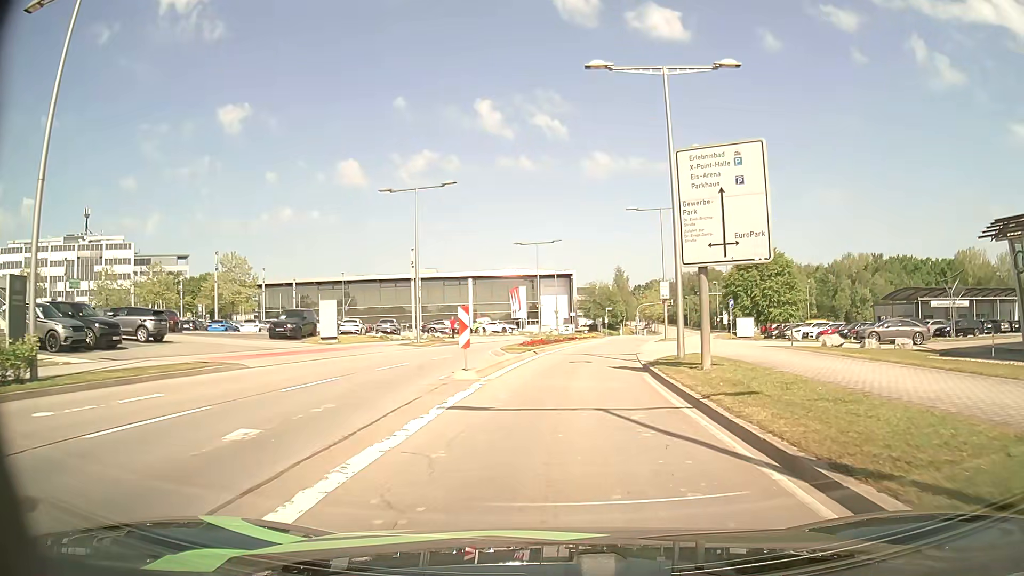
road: secondary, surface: asphalt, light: Day
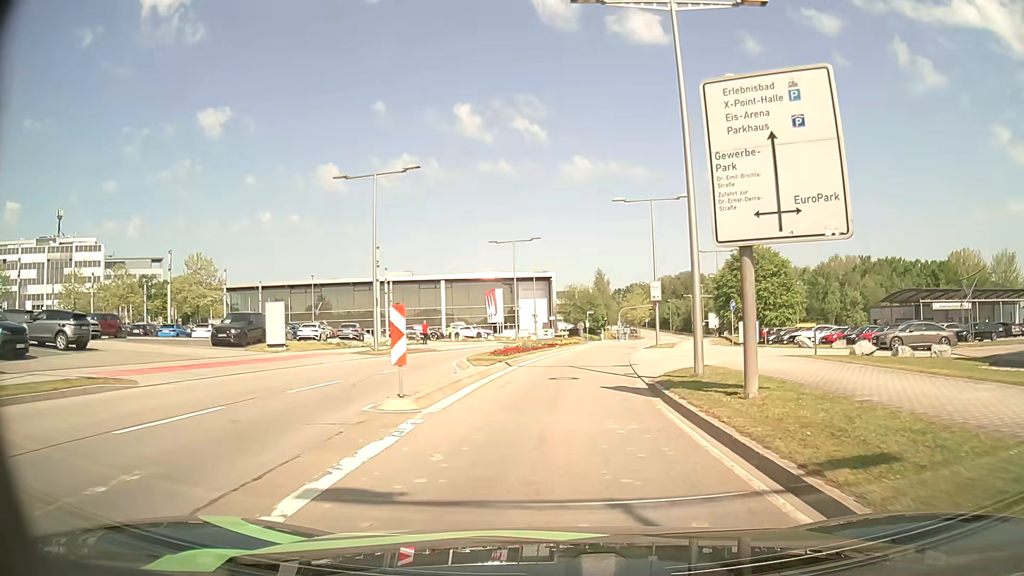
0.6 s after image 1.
(+0.1, +5.1) m; +2°
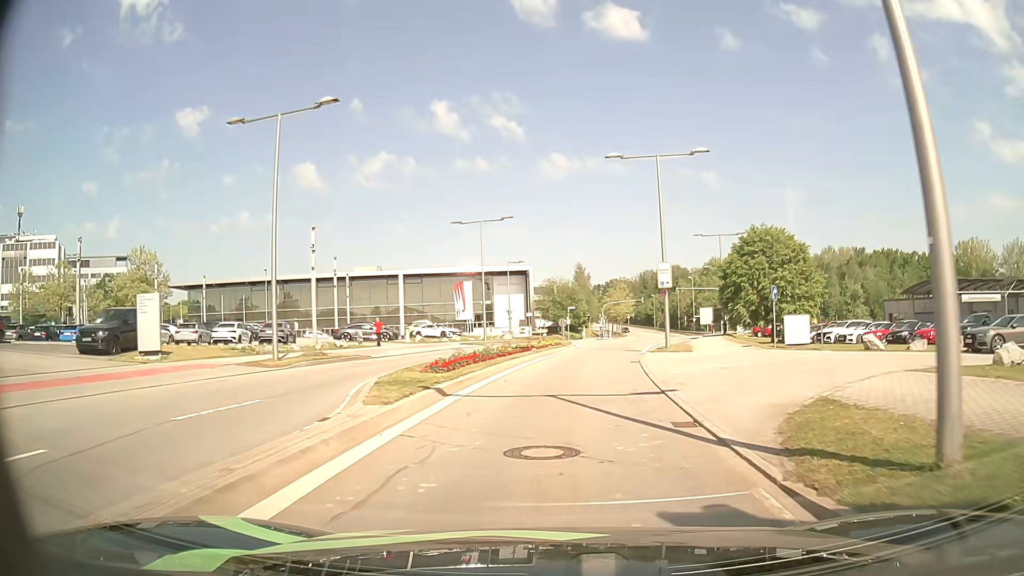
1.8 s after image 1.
(+0.2, +10.5) m; +2°
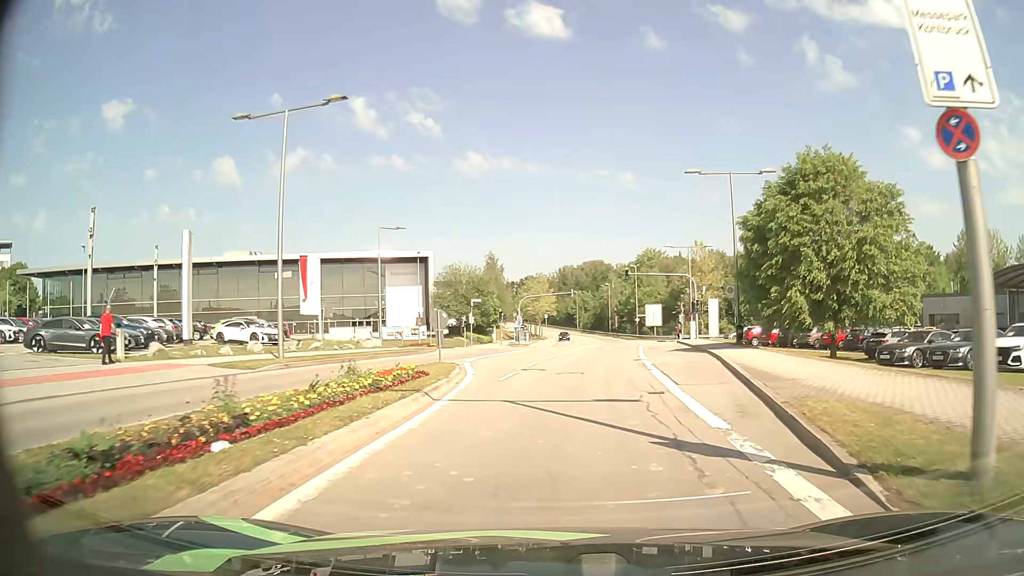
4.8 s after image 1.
(+1.4, +26.8) m; +7°
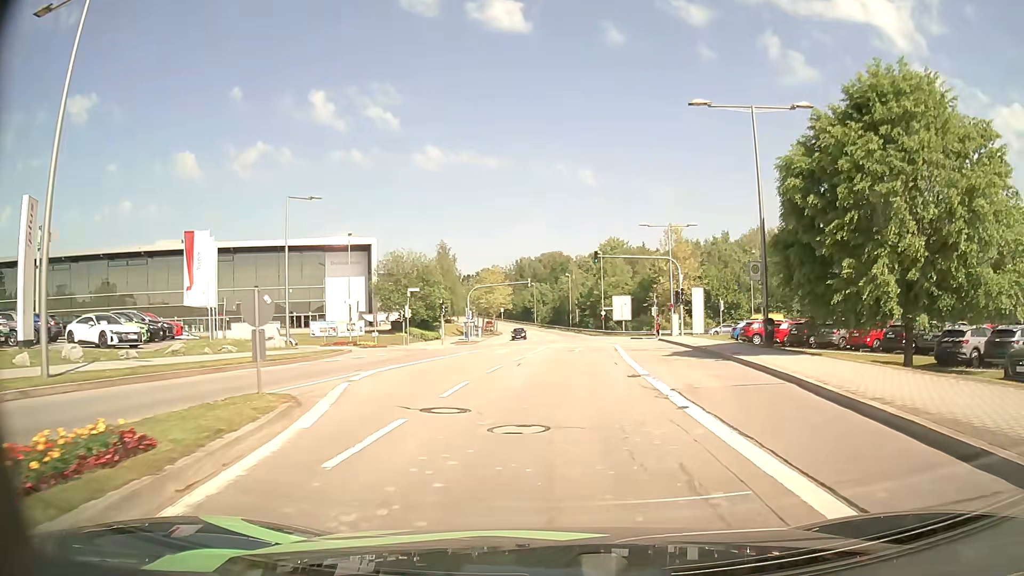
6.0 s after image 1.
(+0.4, +10.9) m; +4°
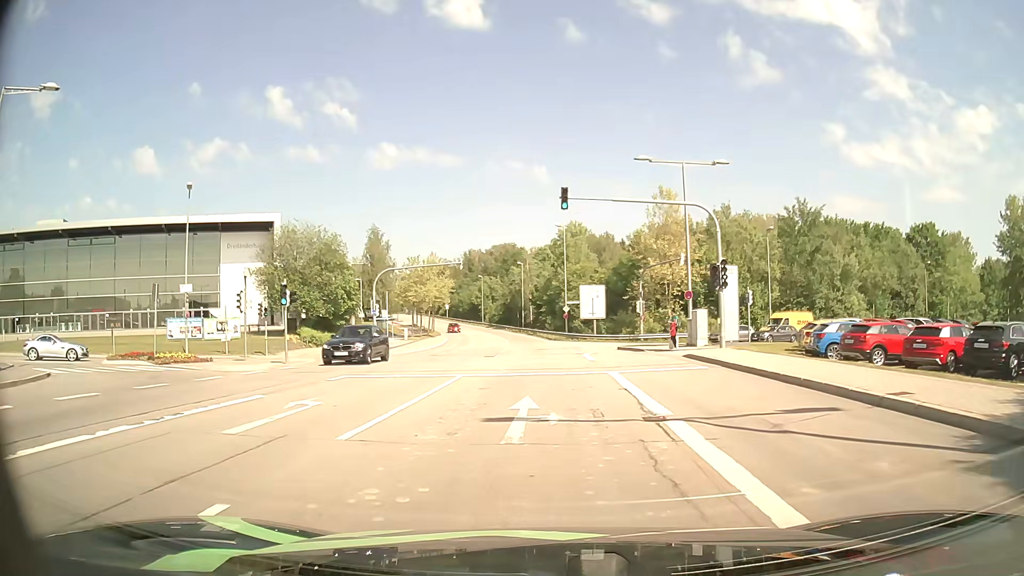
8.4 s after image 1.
(+0.9, +22.6) m; +3°
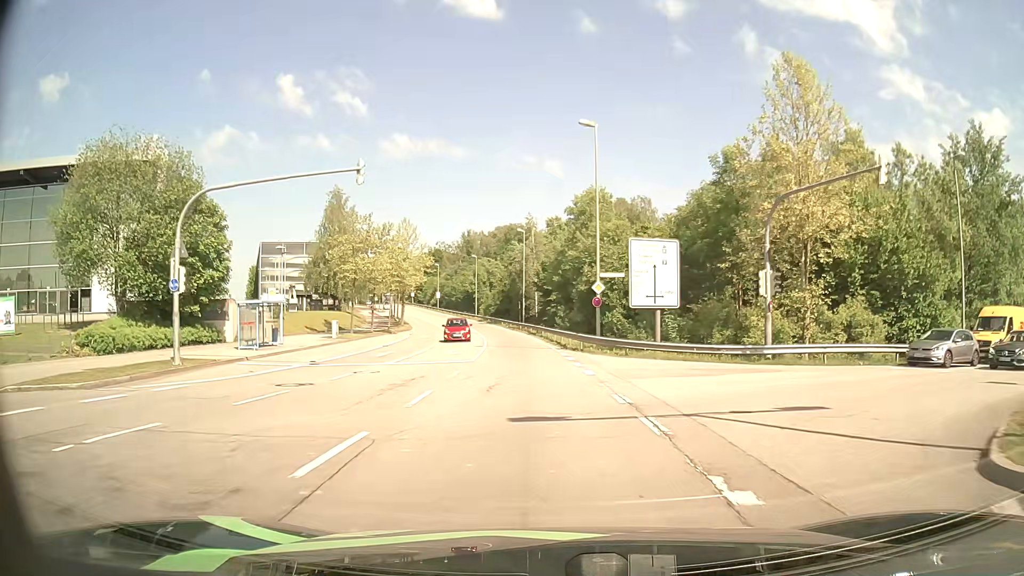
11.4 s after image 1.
(+0.2, +29.8) m; -1°
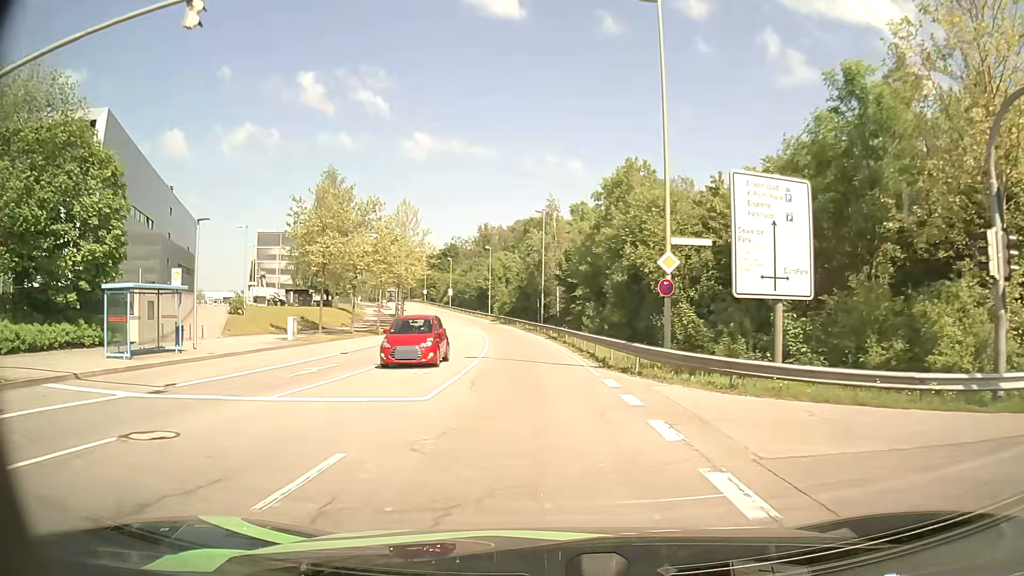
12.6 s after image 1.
(-0.2, +12.7) m; -2°
(0, +10) (0, +20) (-1, +30) (-2, +40) (-2, +50) (-4, +60) (-6, +70) (-9, +79) (-12, +89) (-15, +98) m
